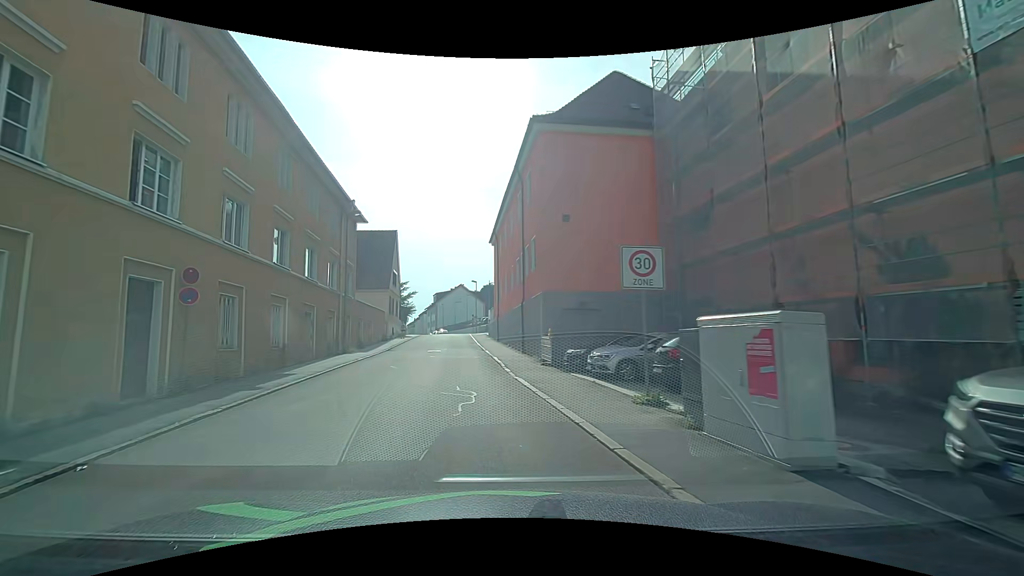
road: residential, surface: asphalt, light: Day
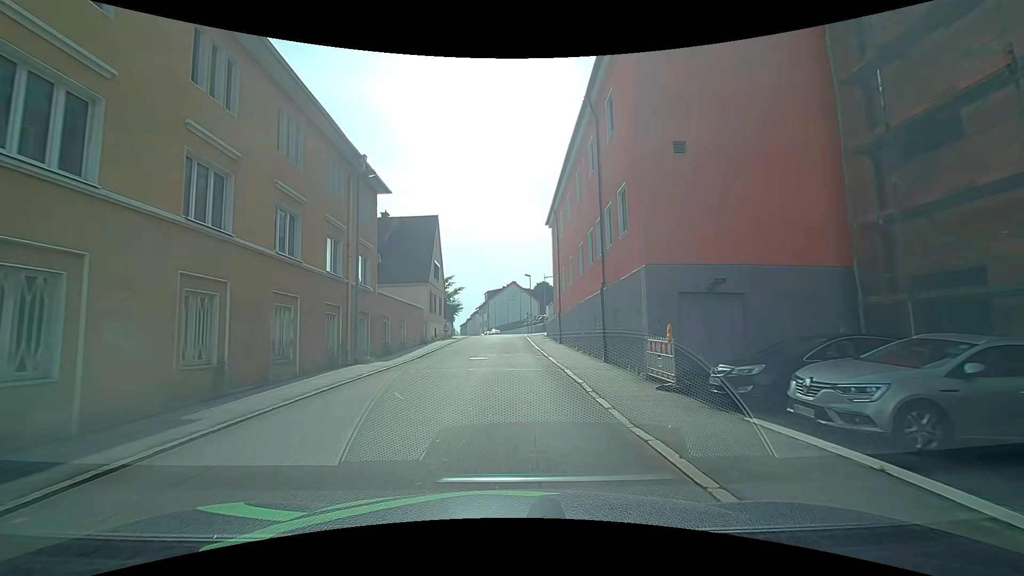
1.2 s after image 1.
(-0.7, +8.5) m; -7°
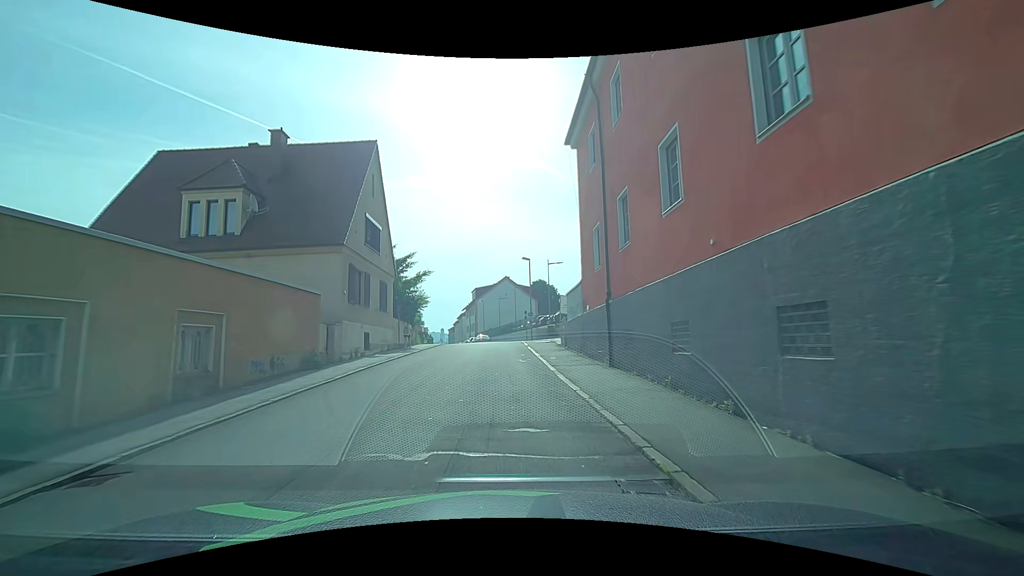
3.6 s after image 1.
(0.0, +19.3) m; +2°
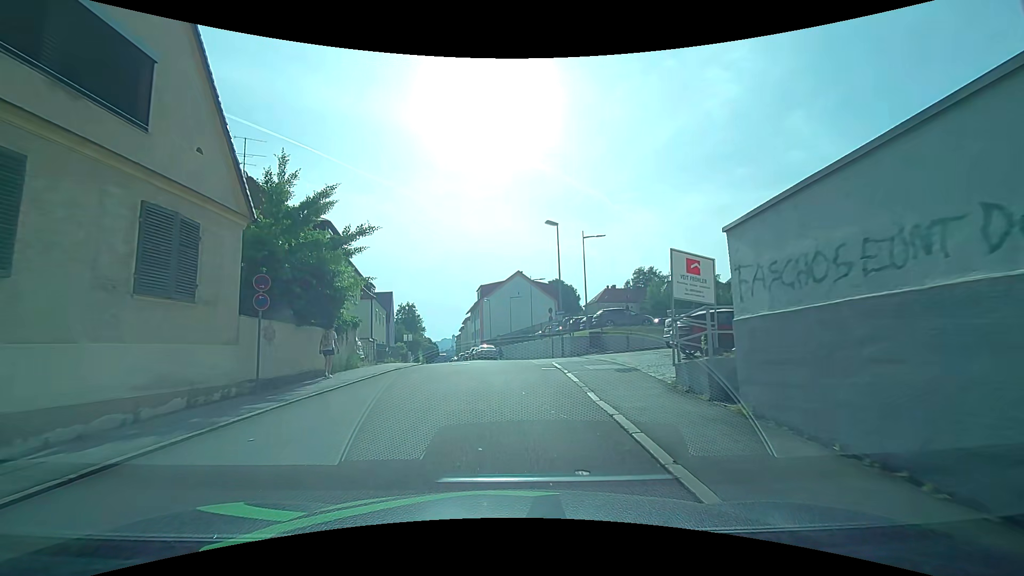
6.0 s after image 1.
(-0.5, +18.6) m; -2°
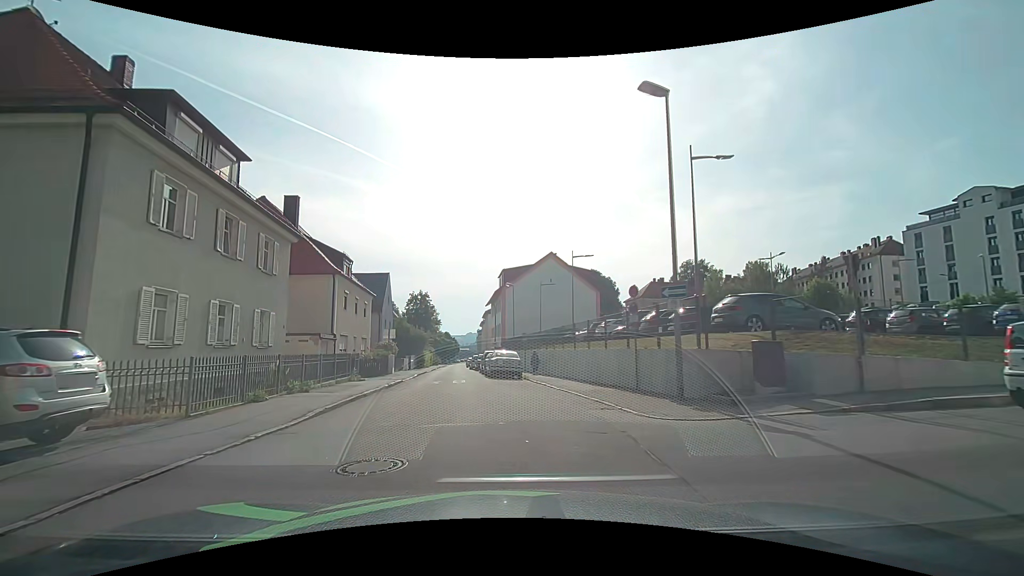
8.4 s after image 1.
(-0.4, +16.6) m; -3°
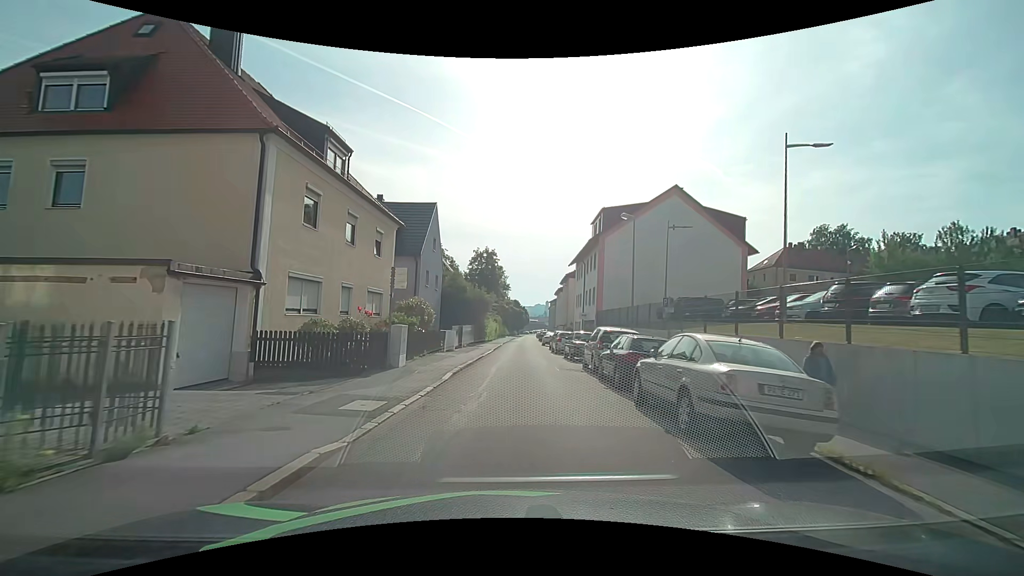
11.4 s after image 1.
(-2.3, +19.2) m; -7°
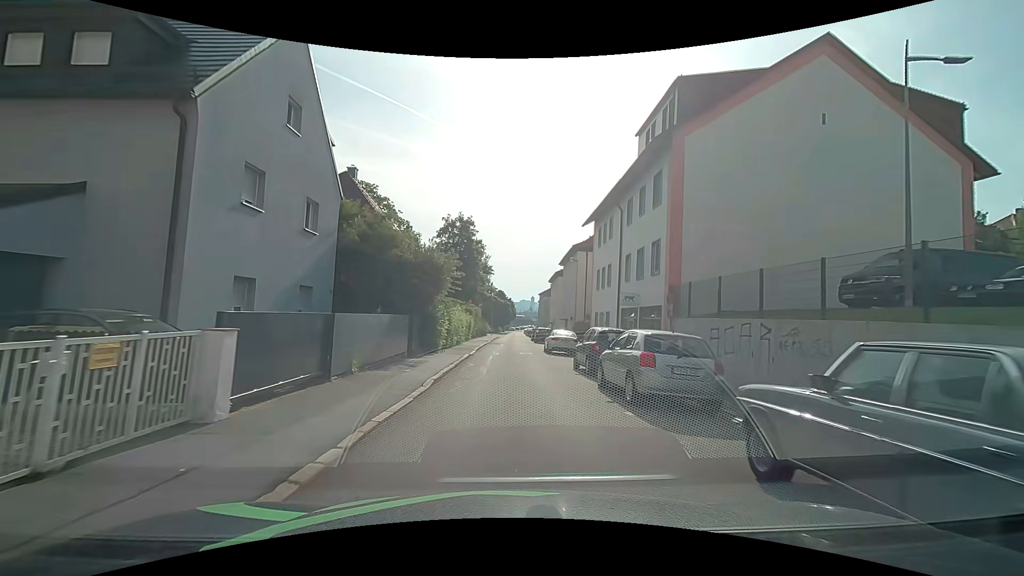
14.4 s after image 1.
(+0.2, +22.5) m; +1°
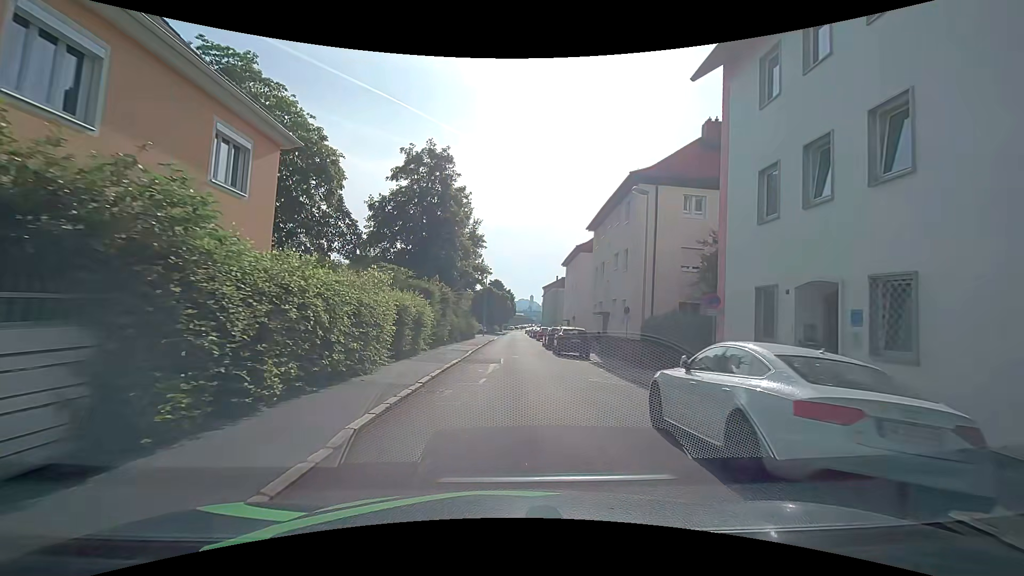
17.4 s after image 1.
(0.0, +23.8) m; -1°
(0, +10) (0, +20) (0, +30) (+1, +40) (+1, +50) (+1, +60) (+1, +70) (+2, +80) (+2, +90) (+2, +100) m
